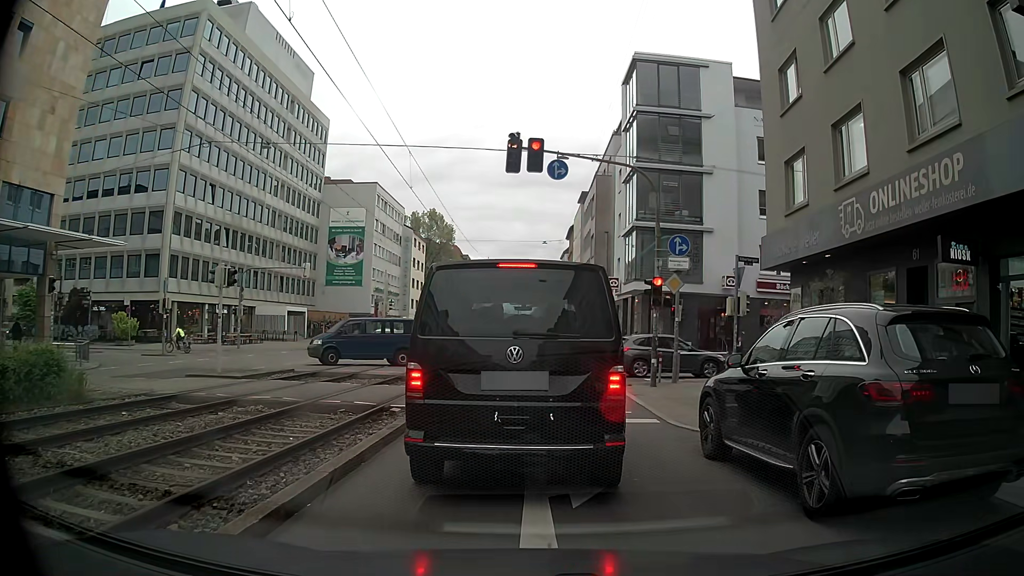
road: tertiary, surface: asphalt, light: Day
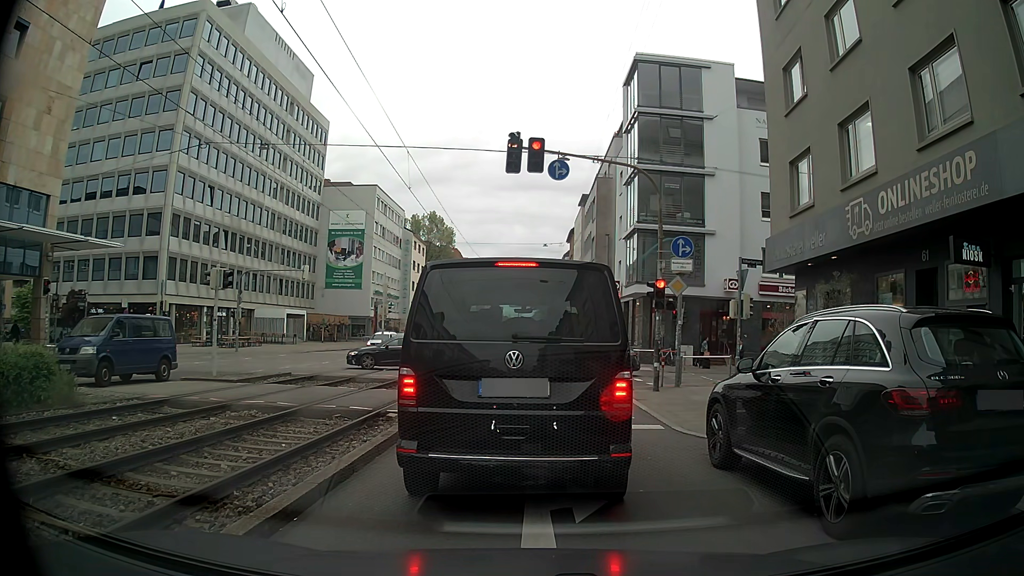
(0.0, +0.4) m; 0°
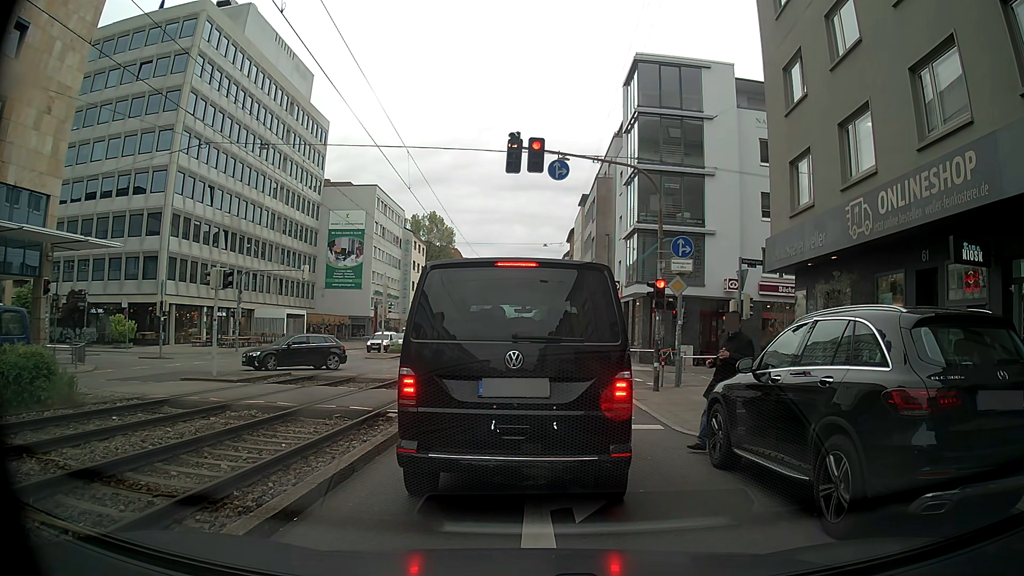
(0.0, 0.0) m; 0°
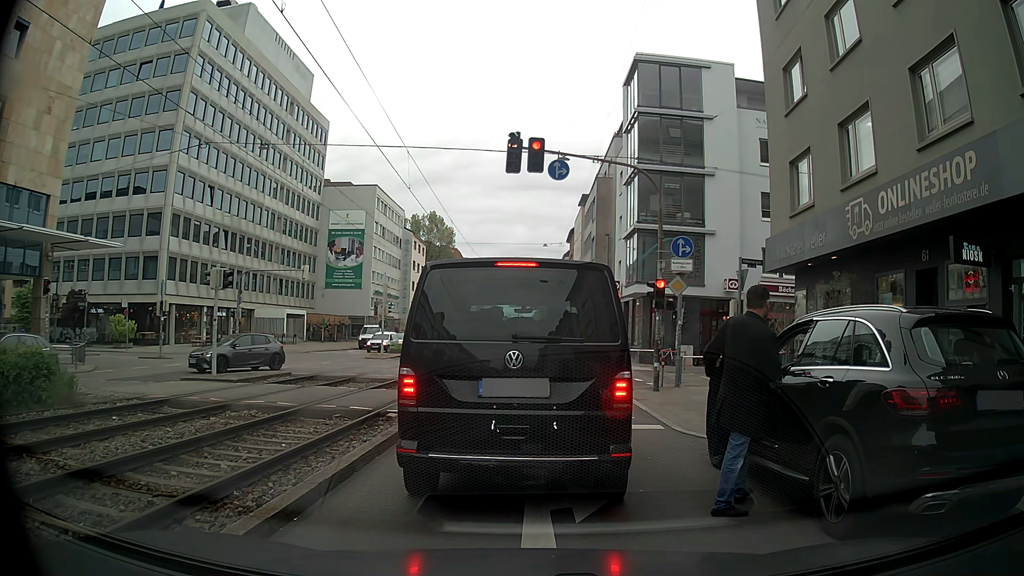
(0.0, 0.0) m; 0°
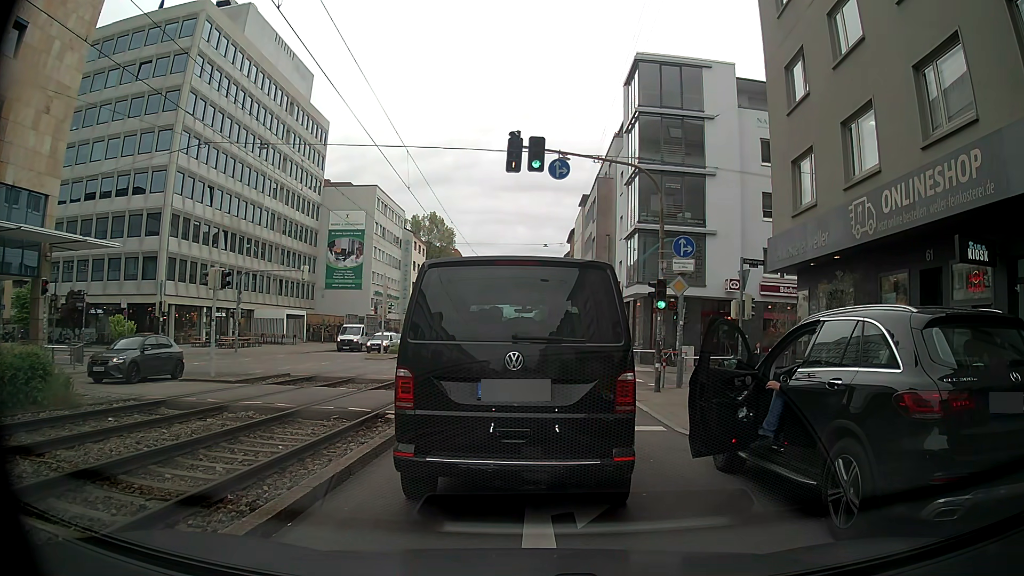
(0.0, +0.1) m; 0°
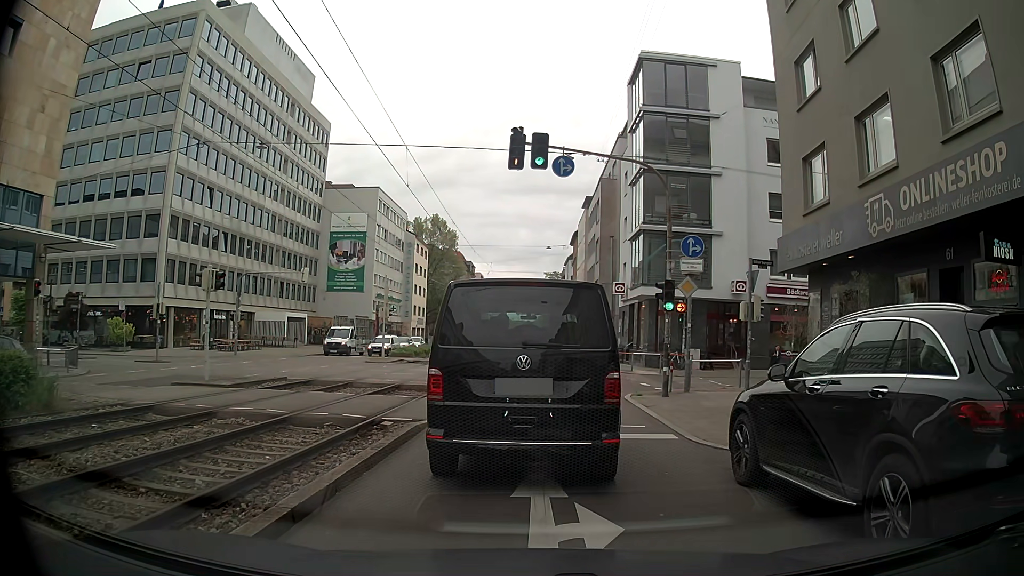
(0.0, +0.7) m; -3°
